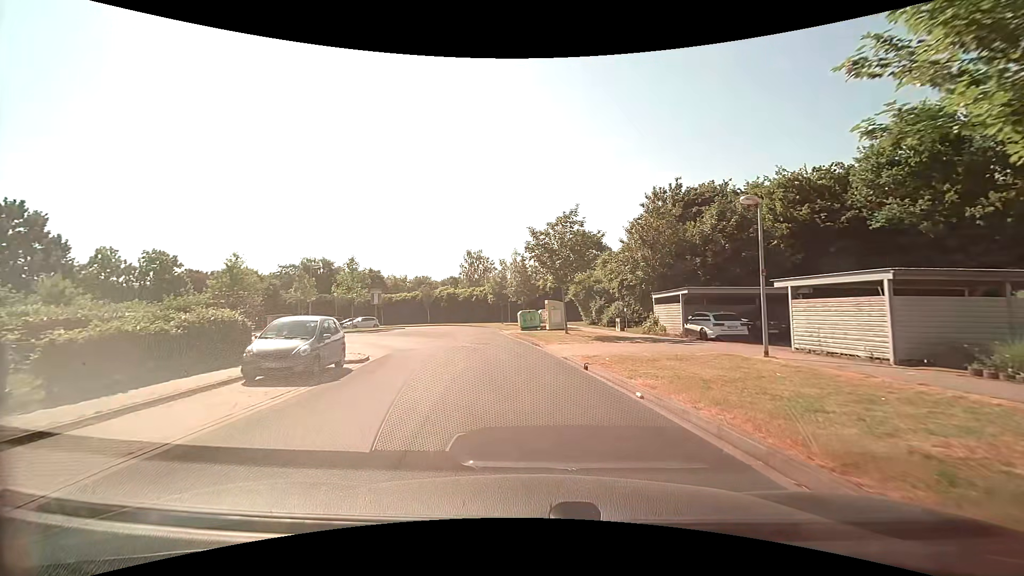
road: residential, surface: paved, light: Day
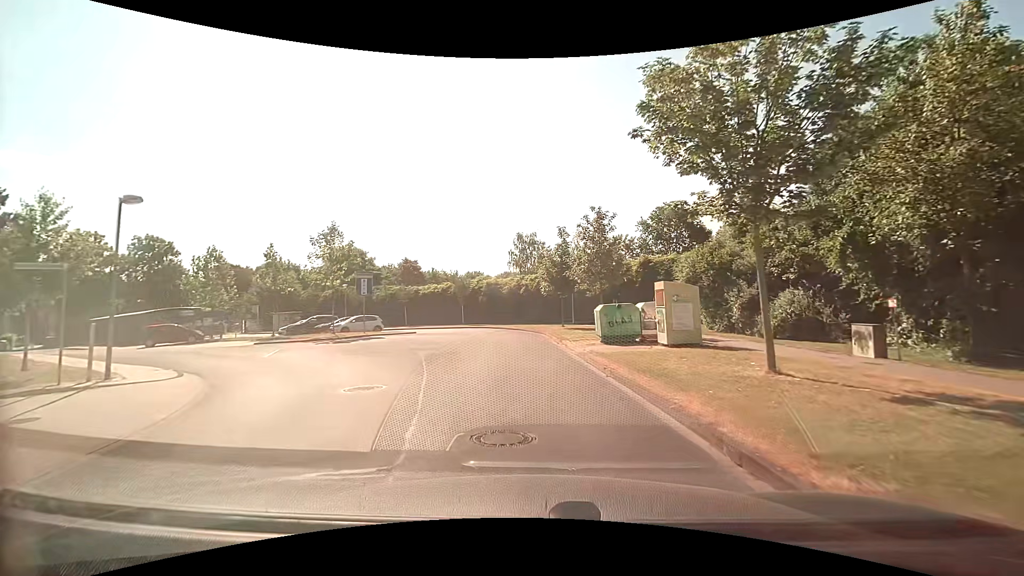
(-1.4, +18.8) m; -7°
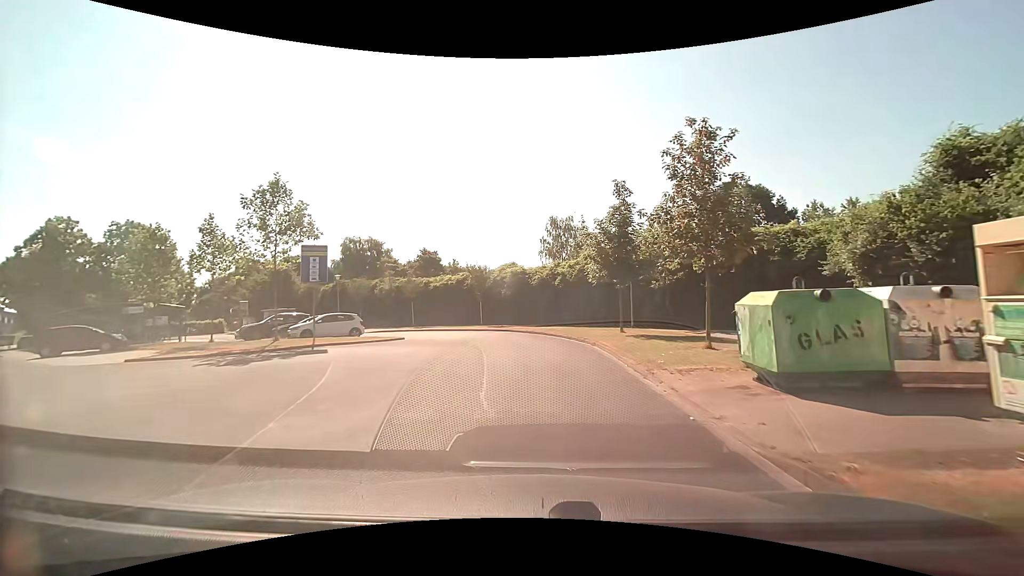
(-0.4, +11.5) m; -4°
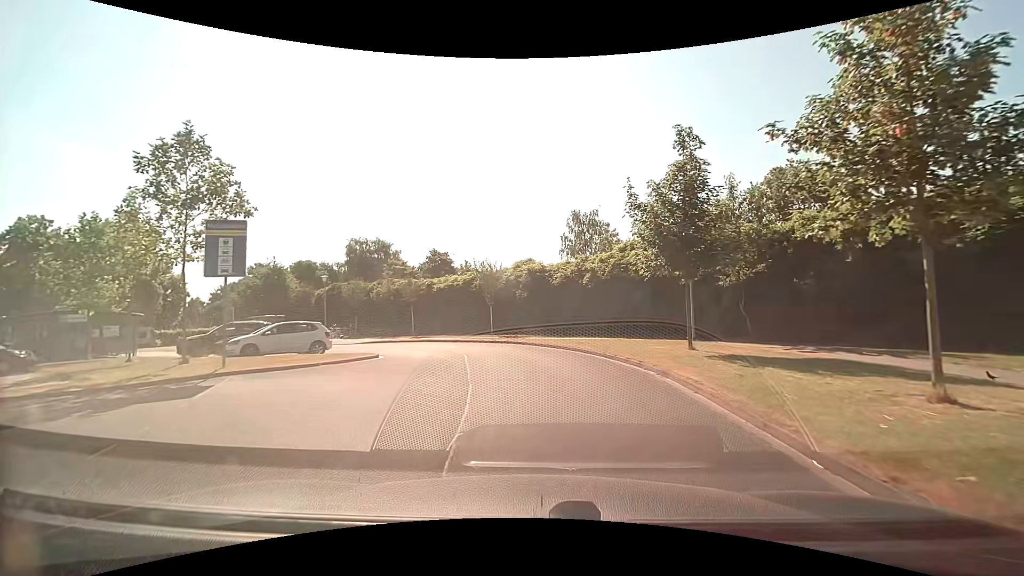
(-0.1, +7.1) m; -1°
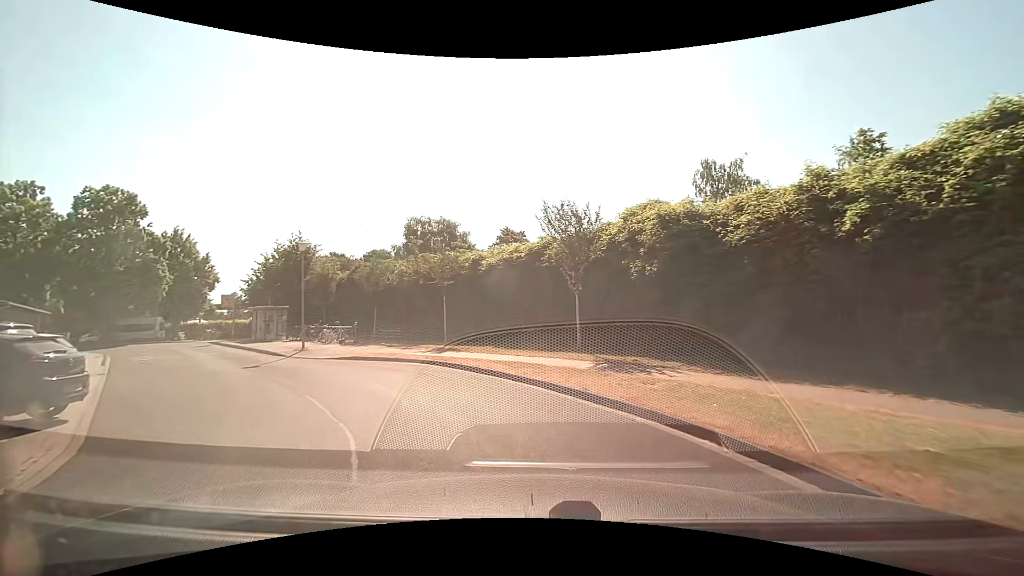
(-1.3, +17.0) m; -10°
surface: asphalt
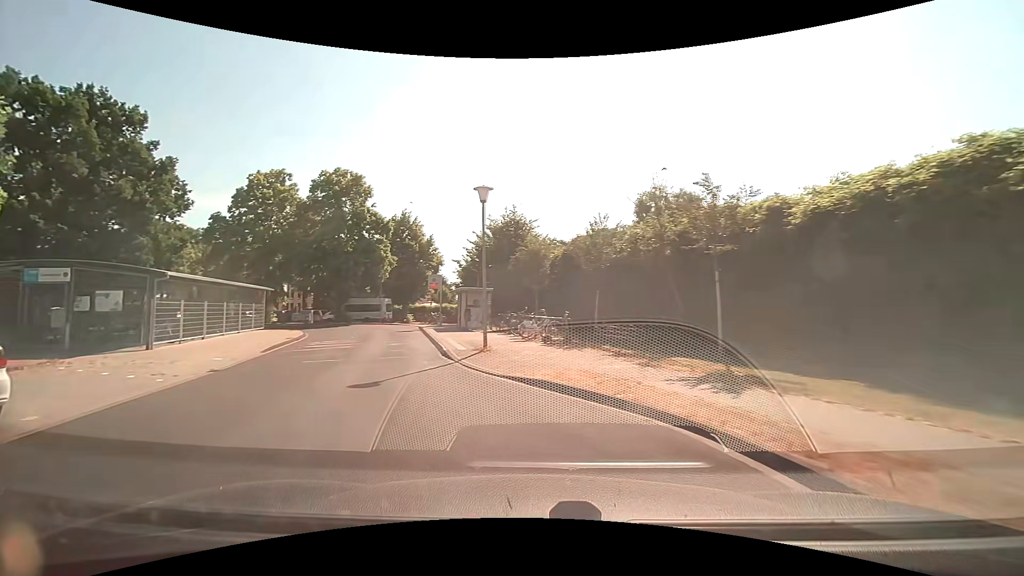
(-2.0, +10.0) m; -25°
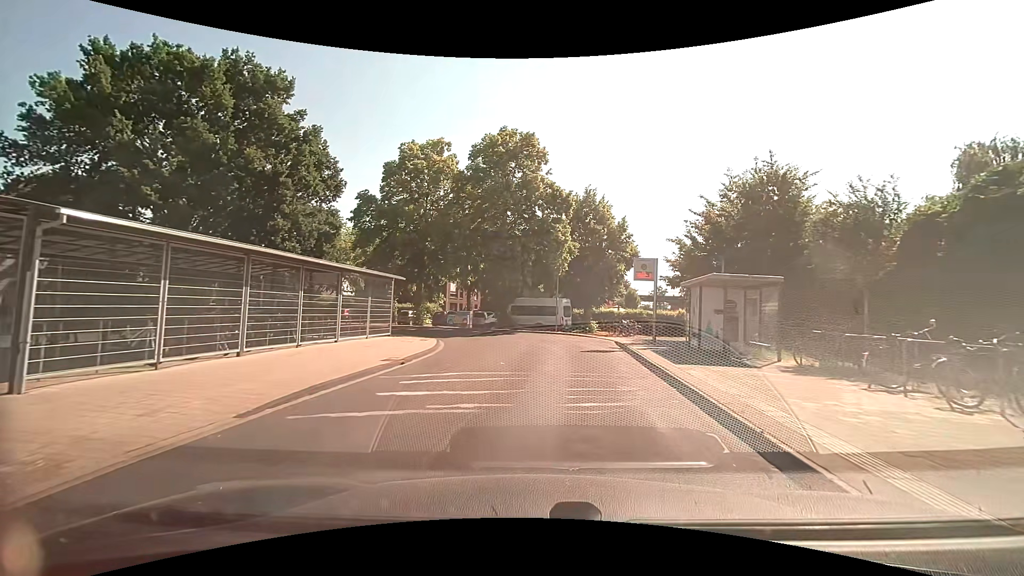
(-3.7, +12.9) m; -23°
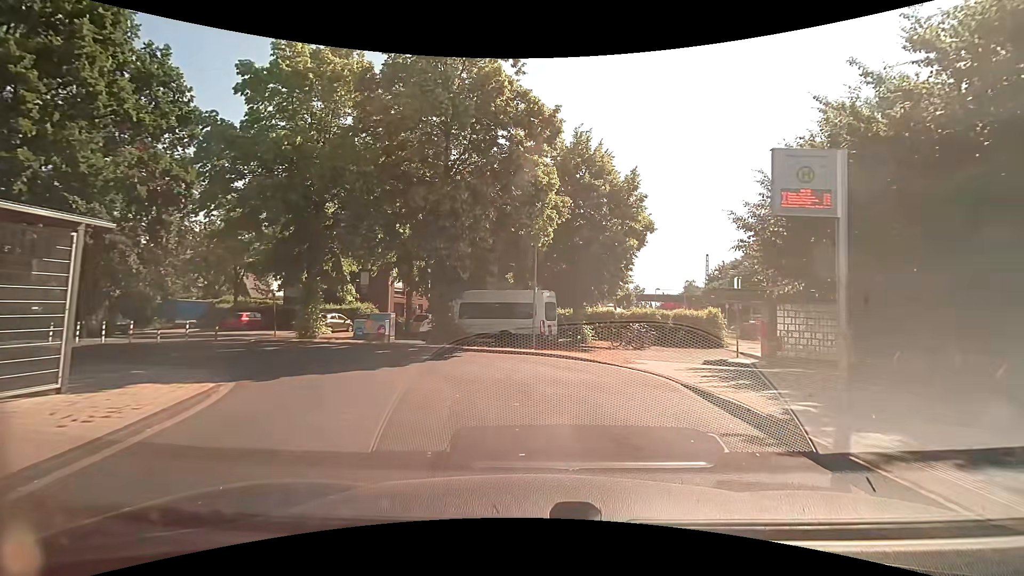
(+0.5, +14.2) m; +4°
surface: paved
